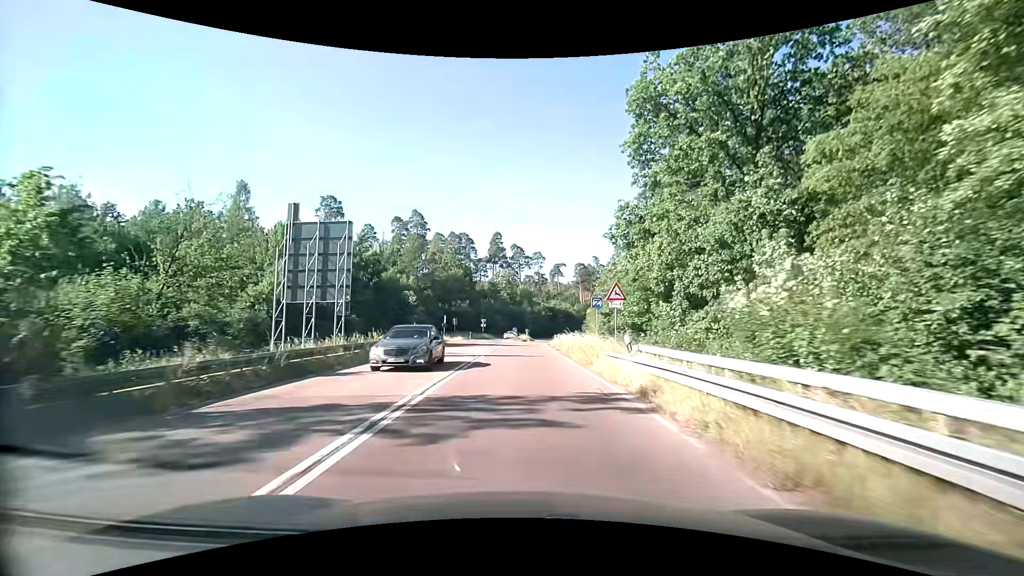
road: secondary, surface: asphalt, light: Day
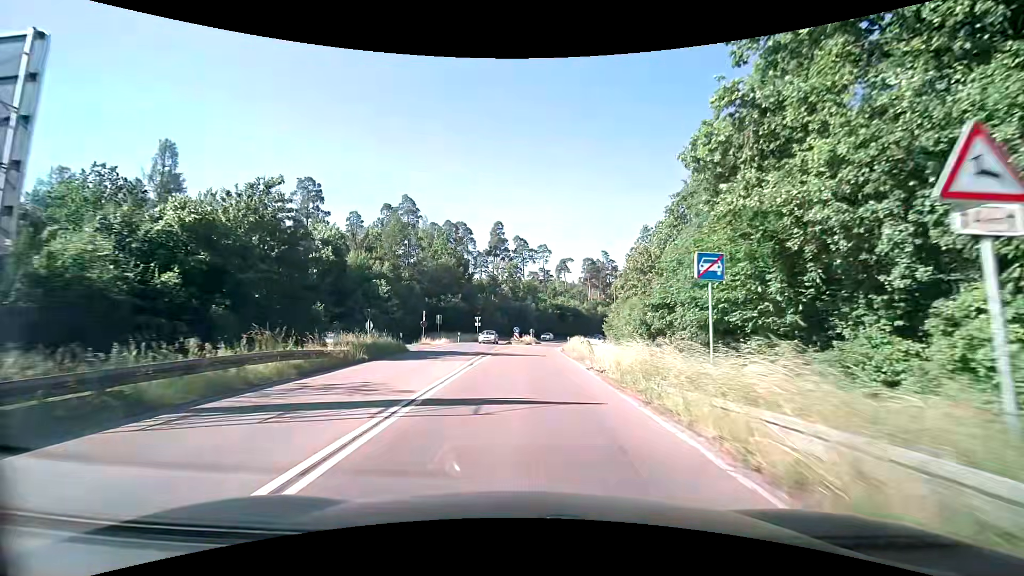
(-0.2, +15.7) m; -1°
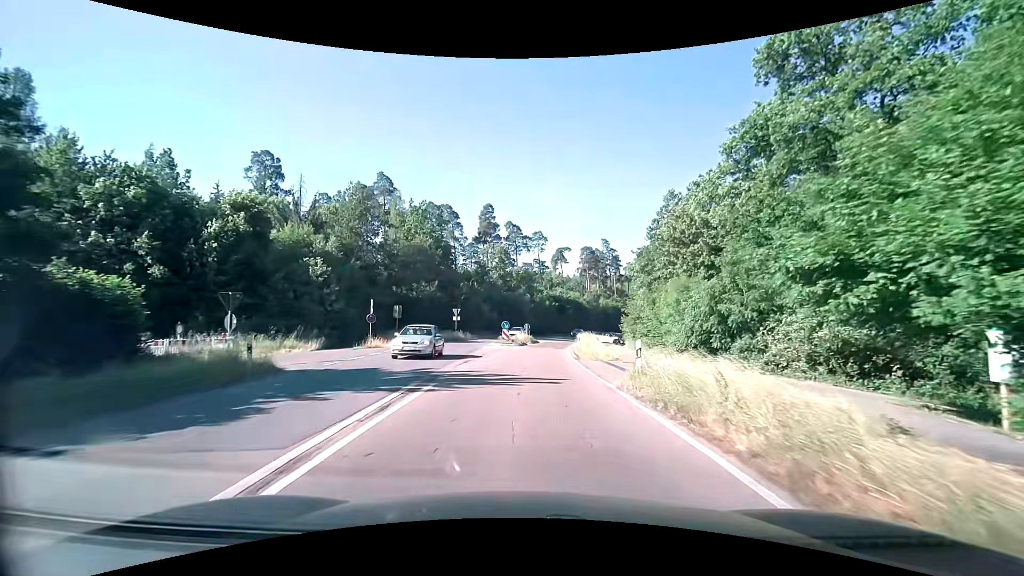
(+0.1, +15.0) m; +1°
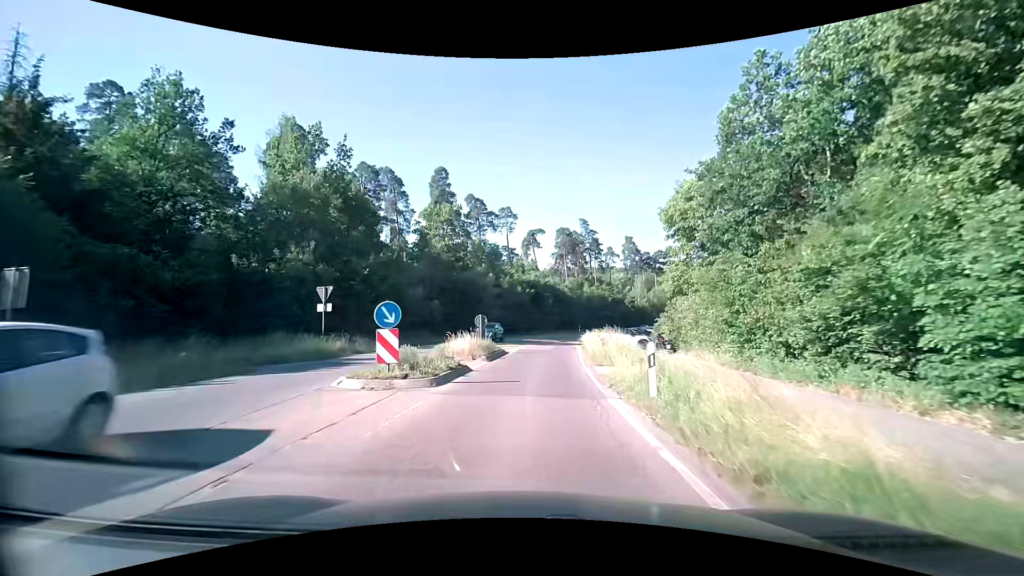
(+0.8, +26.9) m; +3°
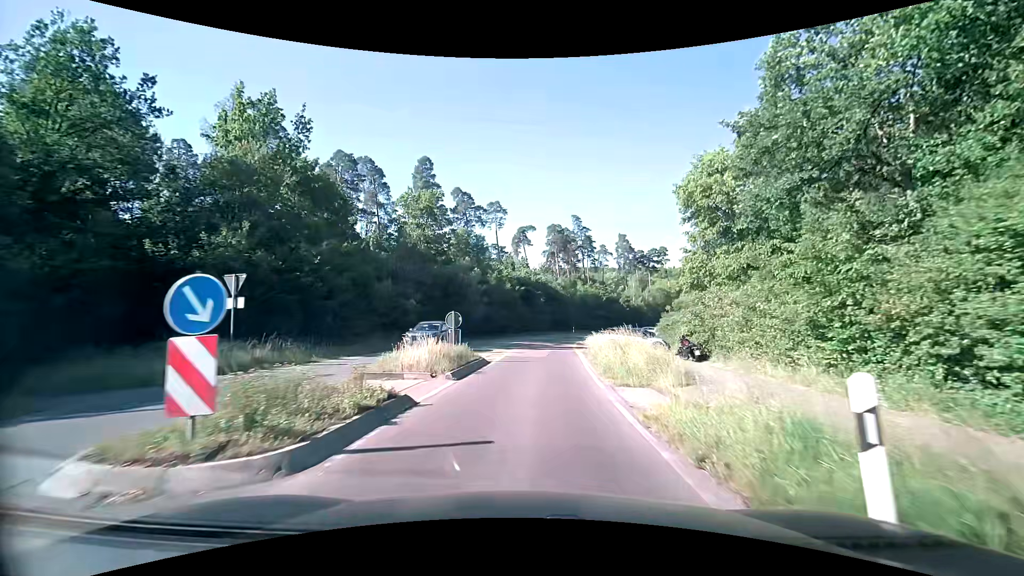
(+0.1, +6.3) m; +1°
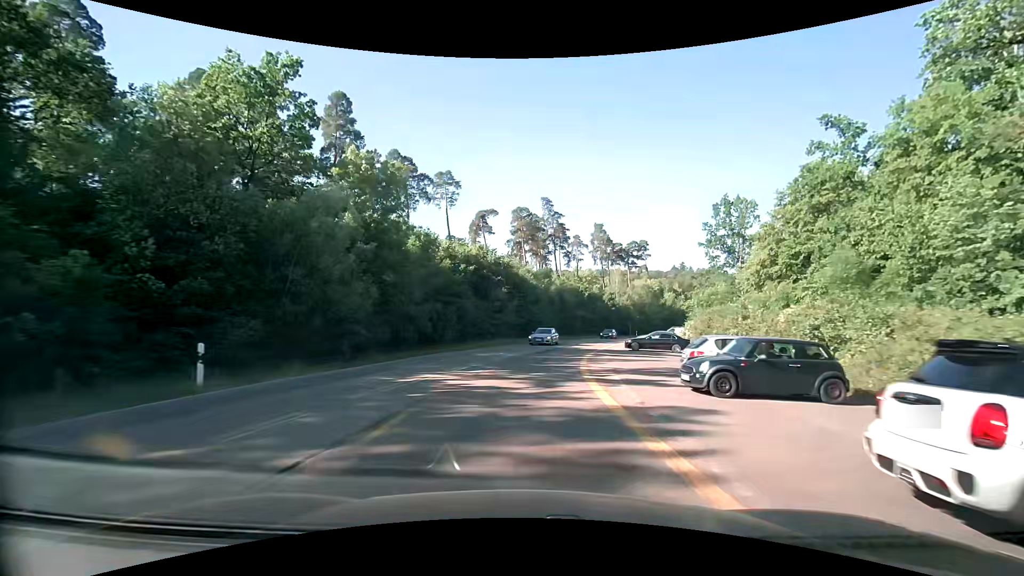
(+1.2, +26.4) m; +5°
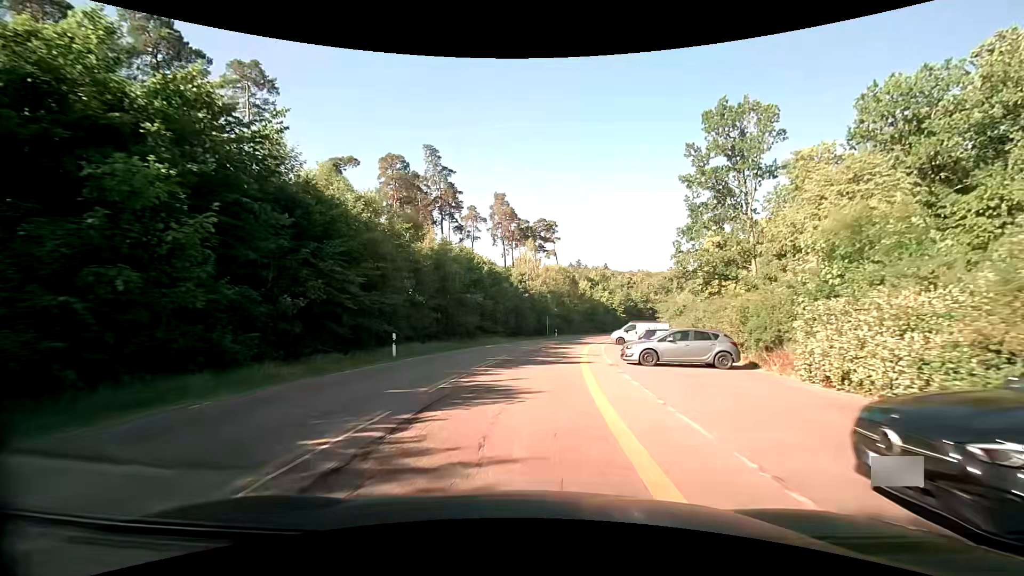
(+3.3, +35.0) m; +12°
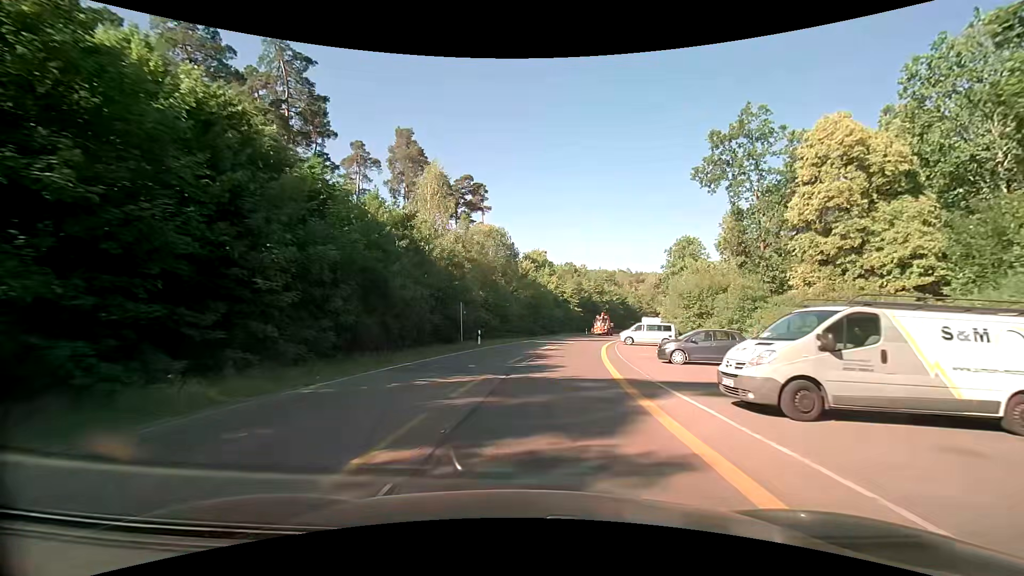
(+2.2, +36.3) m; +8°
(0, +10) (+1, +20) (+3, +30) (+5, +40) (+7, +49) (+9, +59) (+12, +69) (+15, +78) (+18, +88) (+22, +97) m
